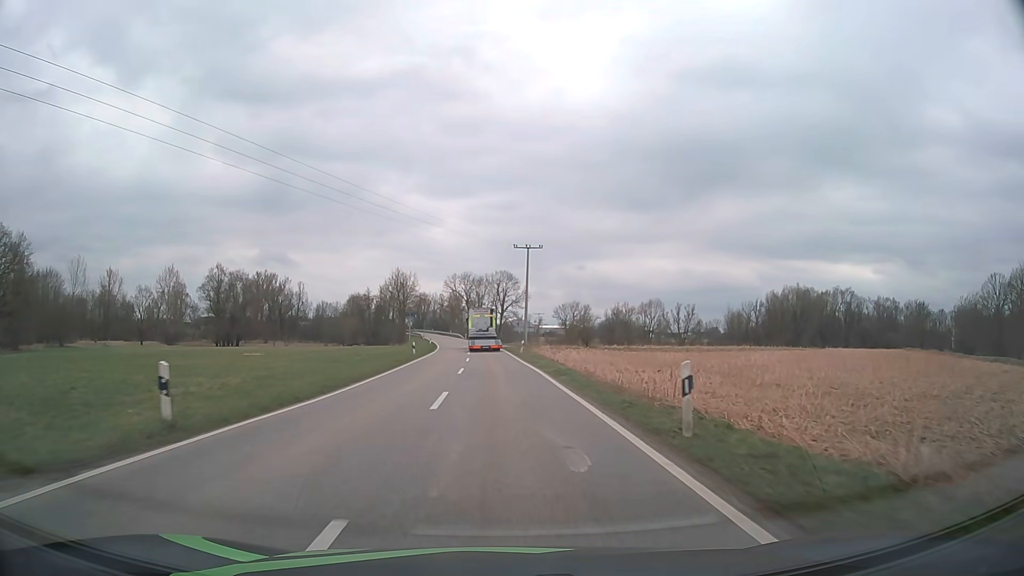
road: tertiary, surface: asphalt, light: Day
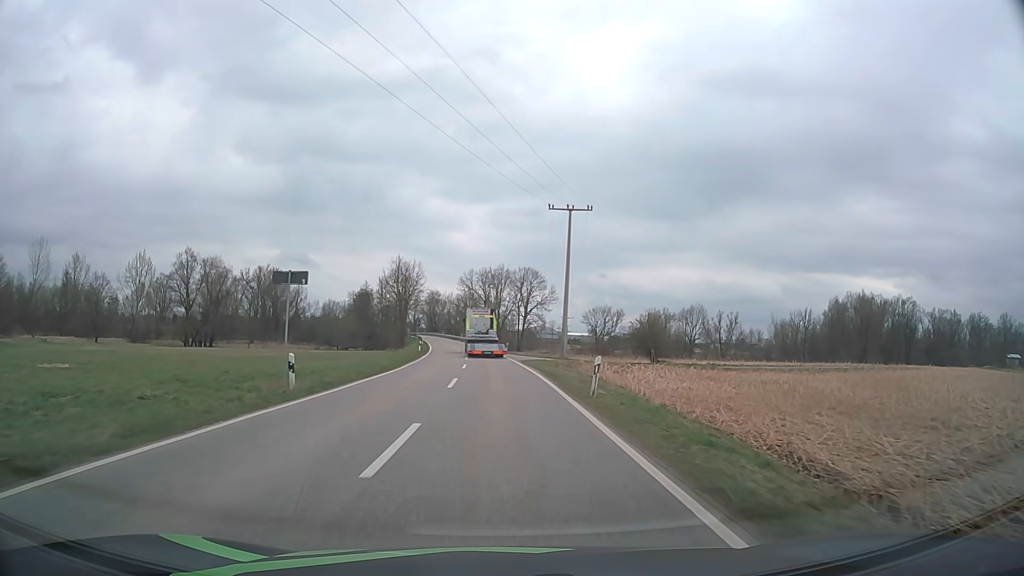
(-0.5, +30.2) m; -2°
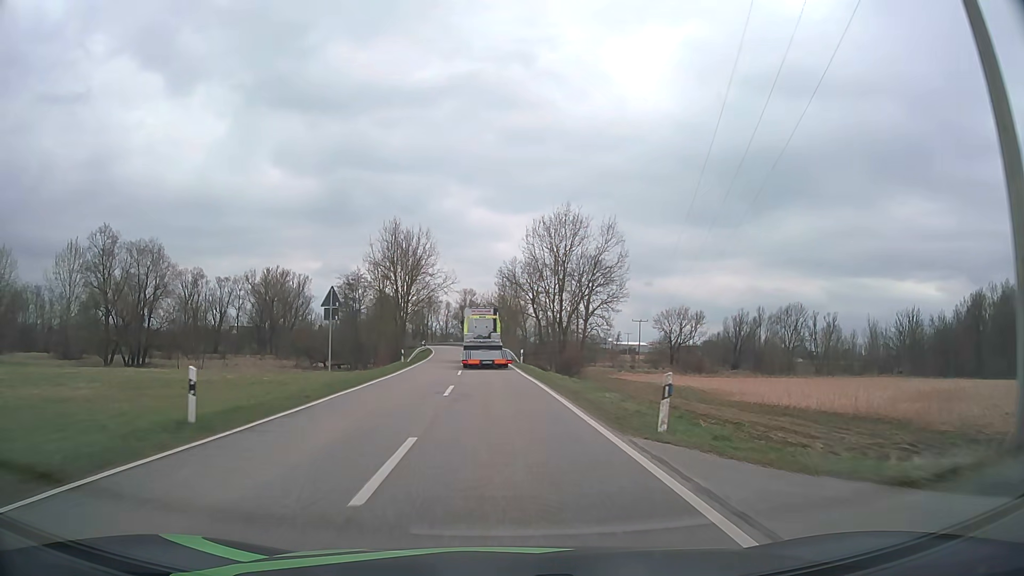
(-1.7, +49.4) m; -4°
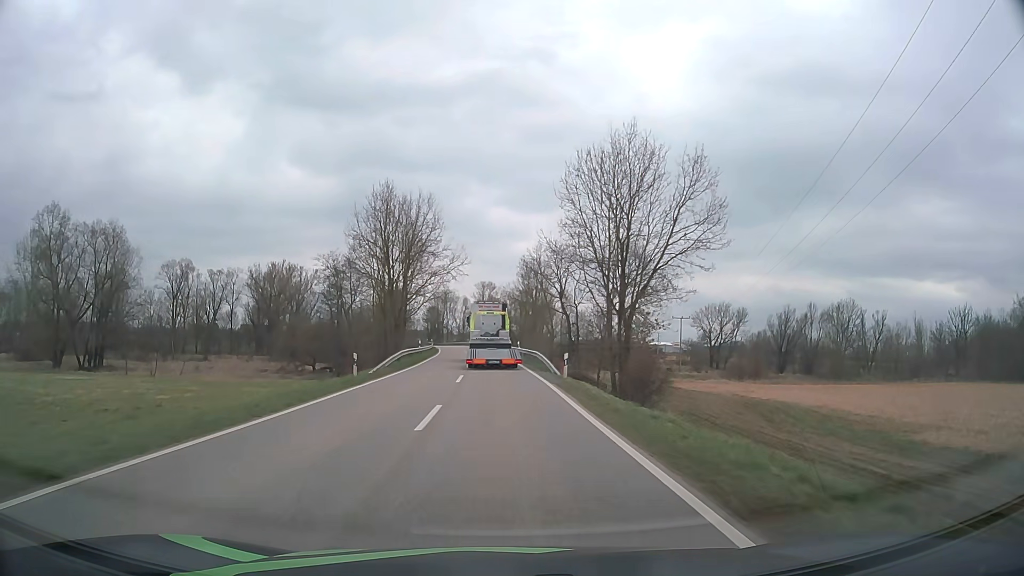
(-0.3, +19.4) m; -2°
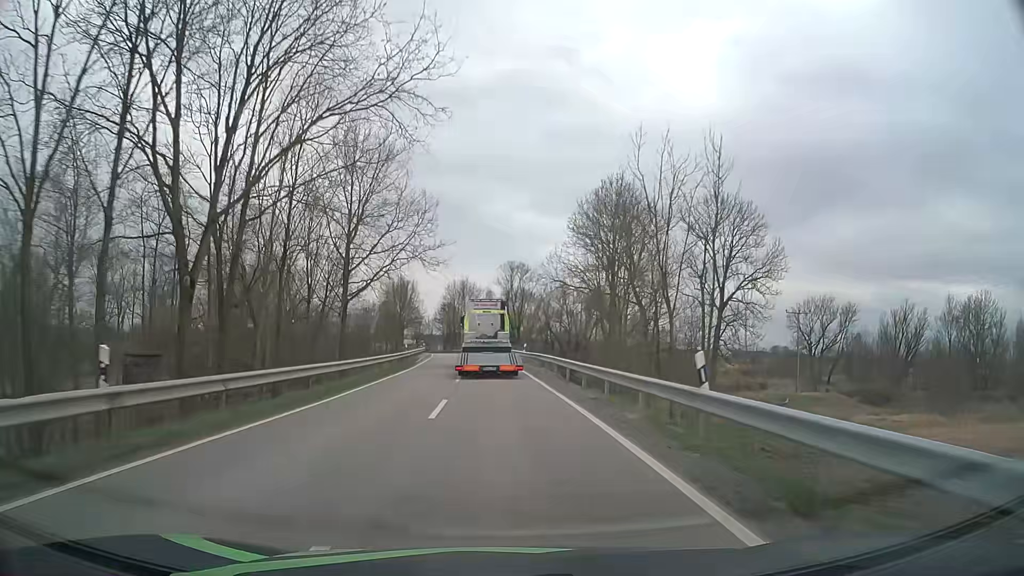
(-1.1, +46.4) m; -3°
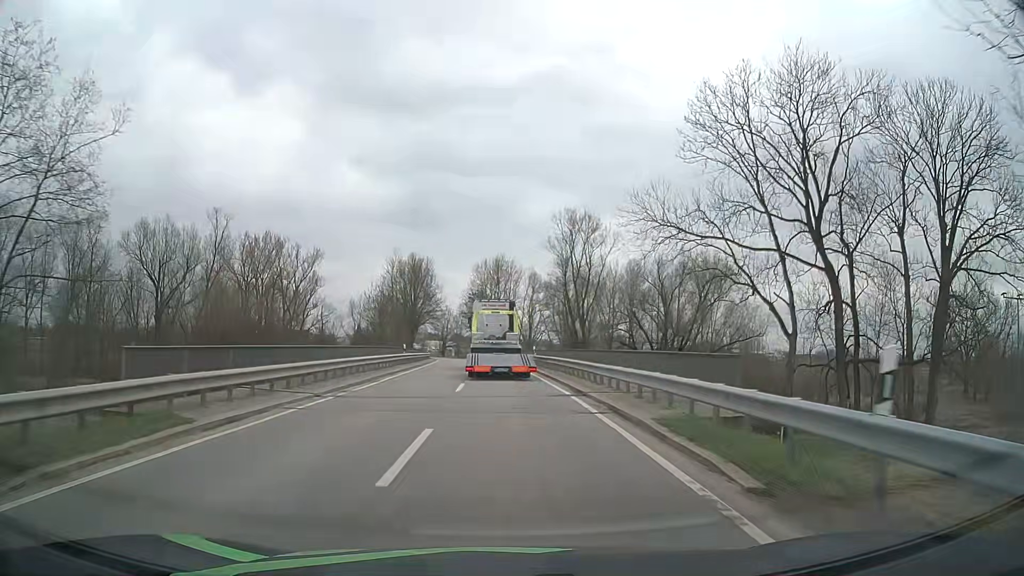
(-1.2, +42.1) m; -4°
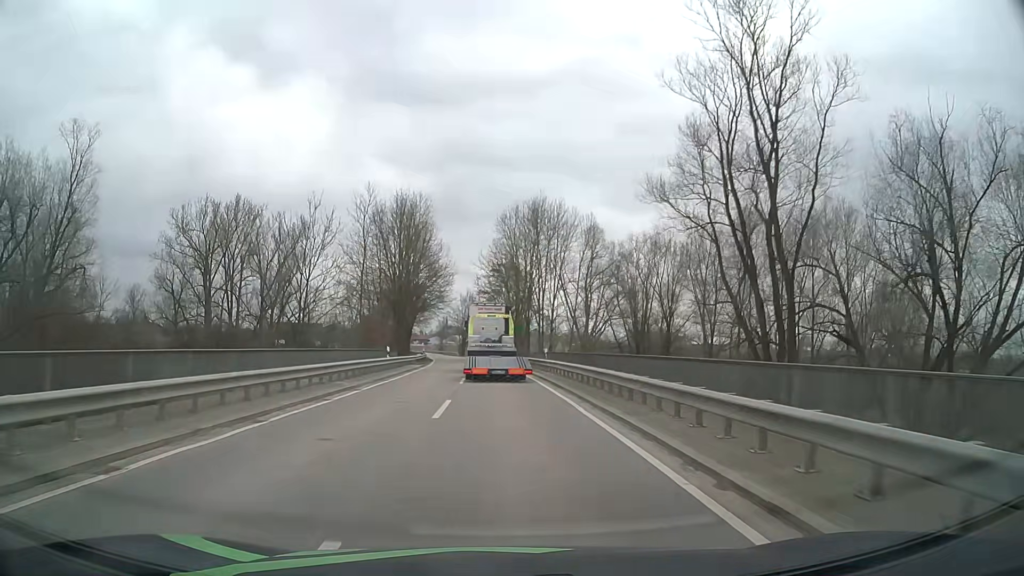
(-0.9, +42.2) m; -3°
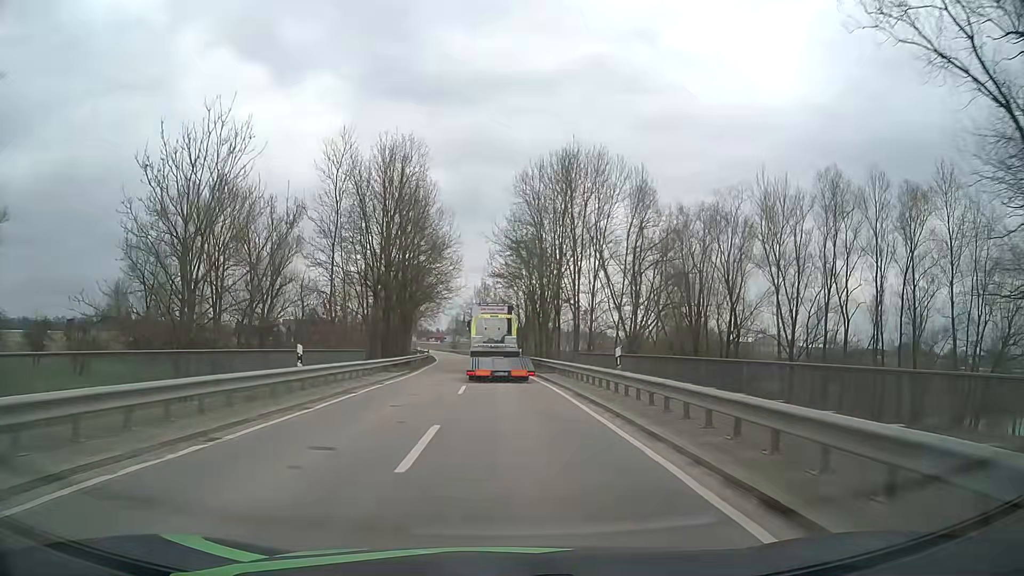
(-0.3, +17.6) m; -2°
(0, +10) (0, +20) (-1, +30) (-1, +40) (-1, +50) (-2, +60) (-3, +70) (-4, +80) (-5, +90) (-6, +100) m
